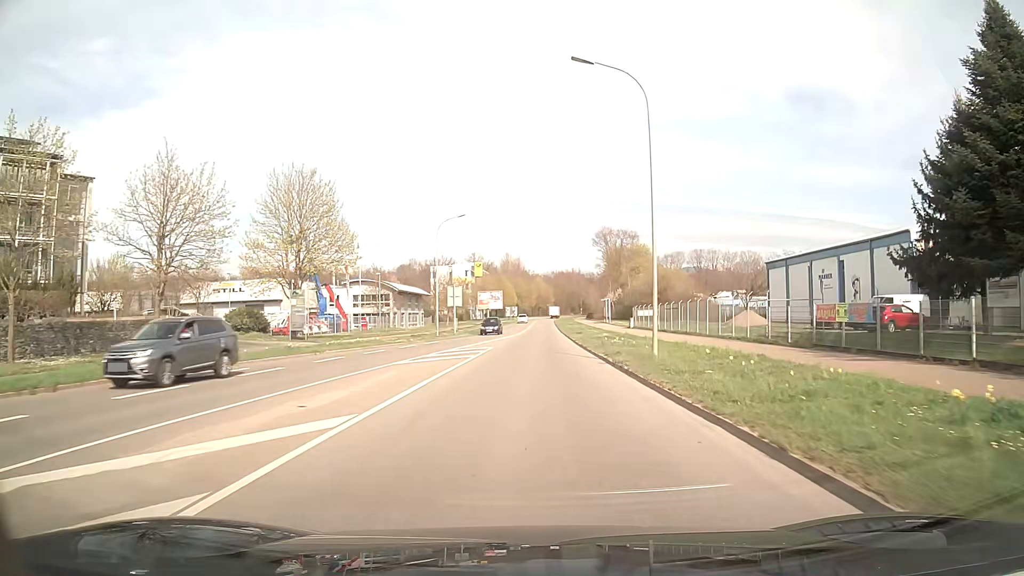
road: secondary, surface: asphalt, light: Day
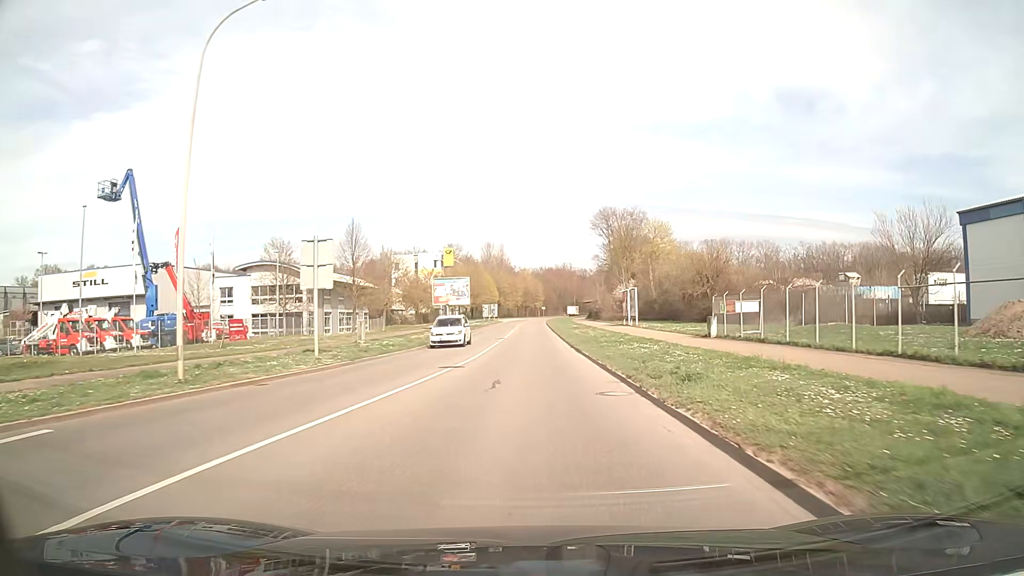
(+0.5, +37.1) m; +1°
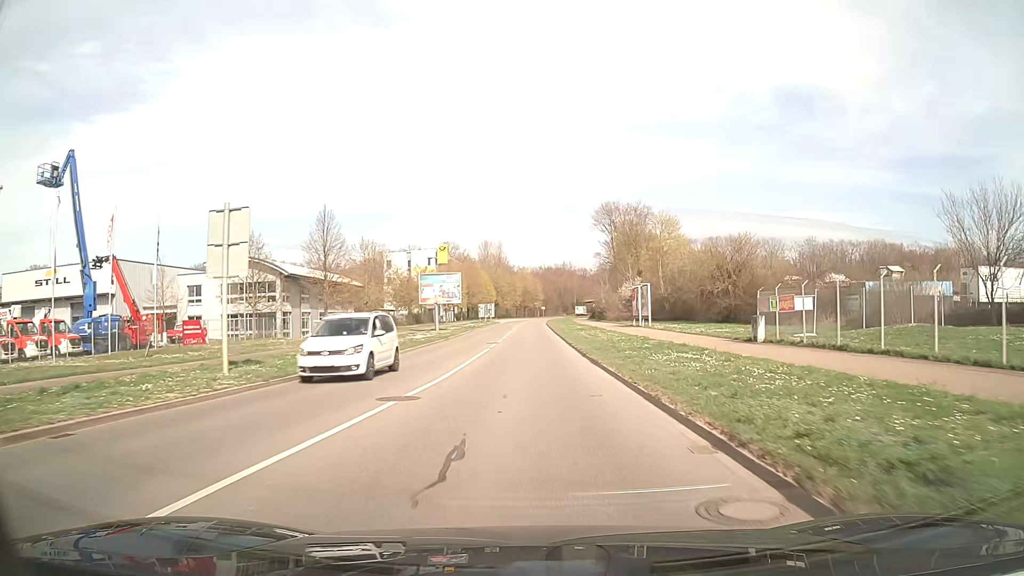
(0.0, +7.7) m; 0°
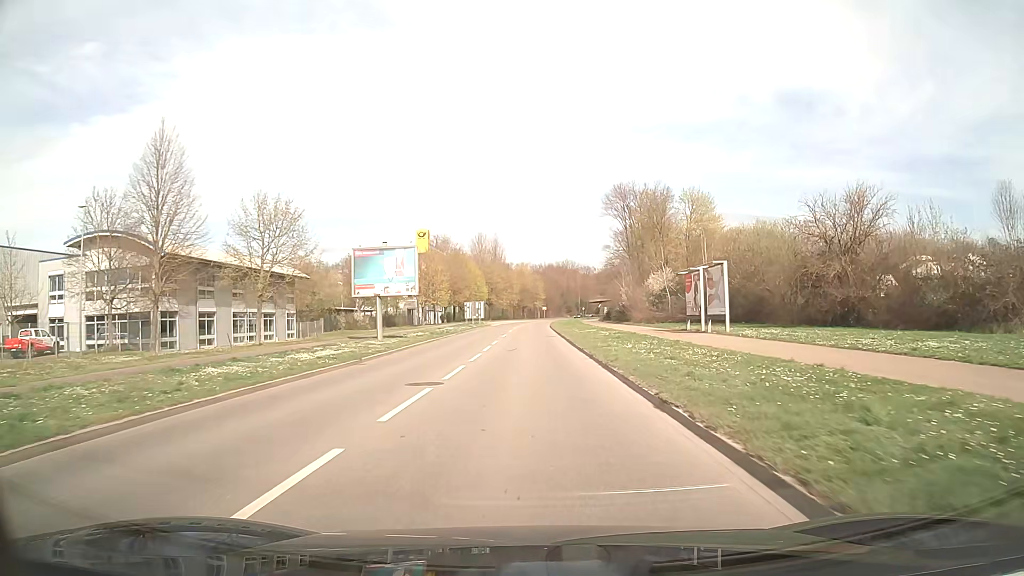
(+0.1, +23.4) m; 0°
